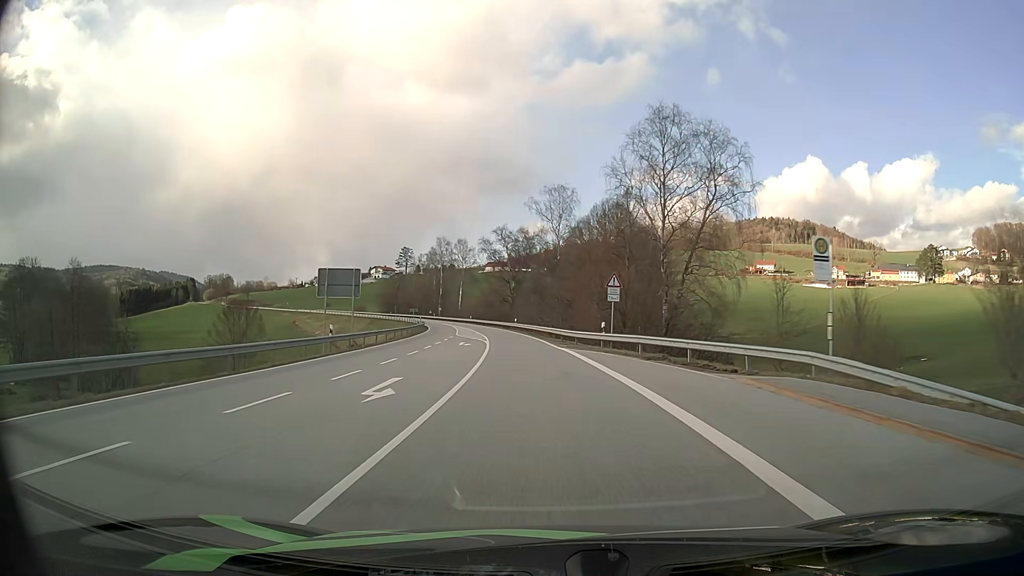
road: secondary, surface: asphalt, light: Day
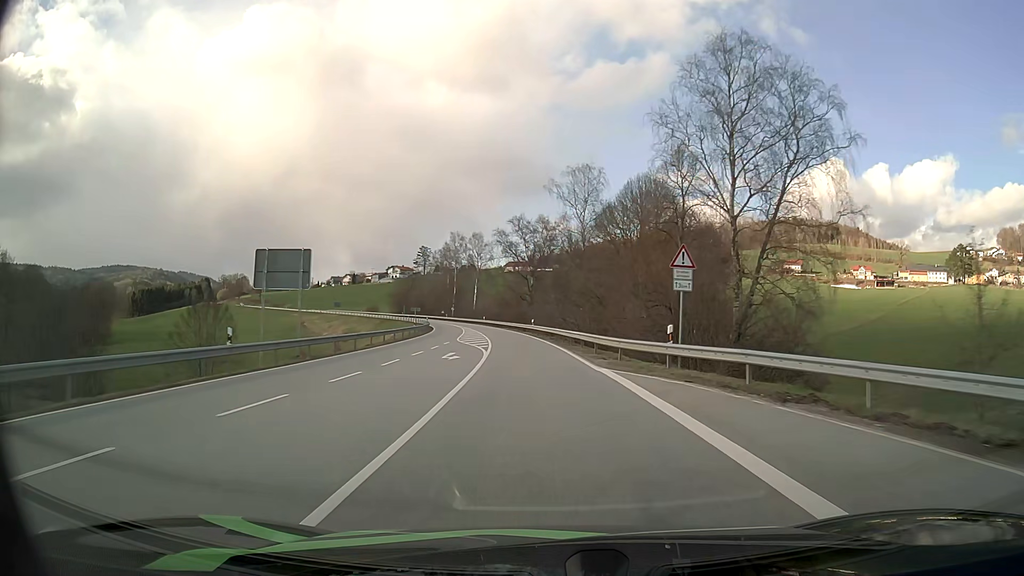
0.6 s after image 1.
(-0.2, +12.7) m; -2°
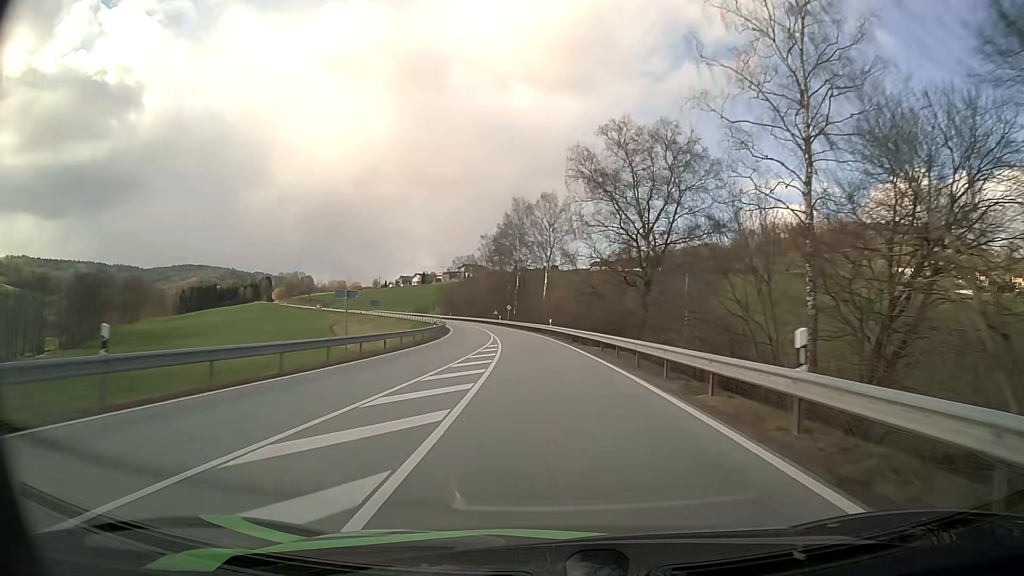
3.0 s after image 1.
(-3.3, +50.3) m; -7°
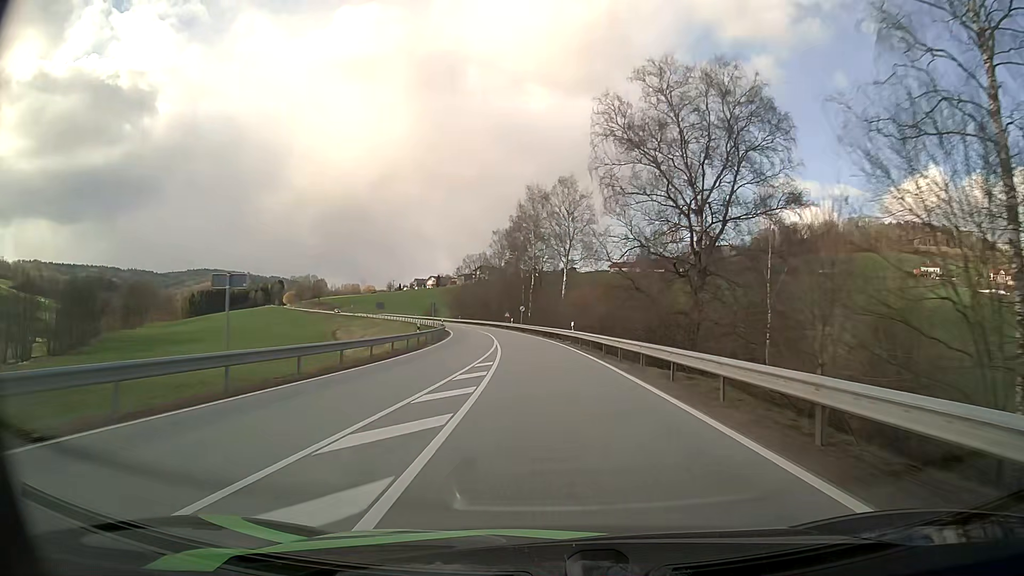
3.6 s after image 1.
(-0.2, +12.6) m; -1°
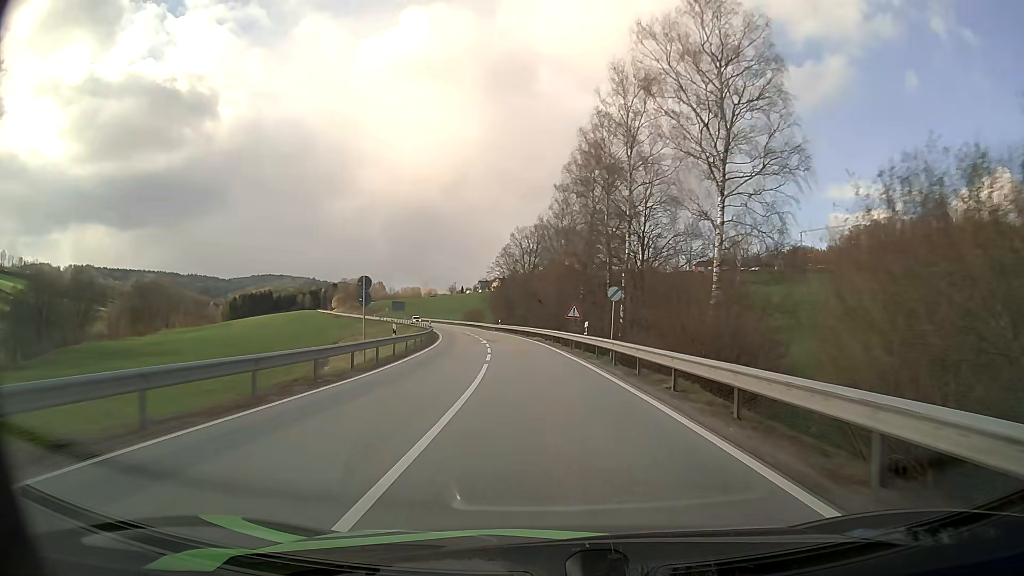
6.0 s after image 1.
(-2.6, +49.8) m; -6°
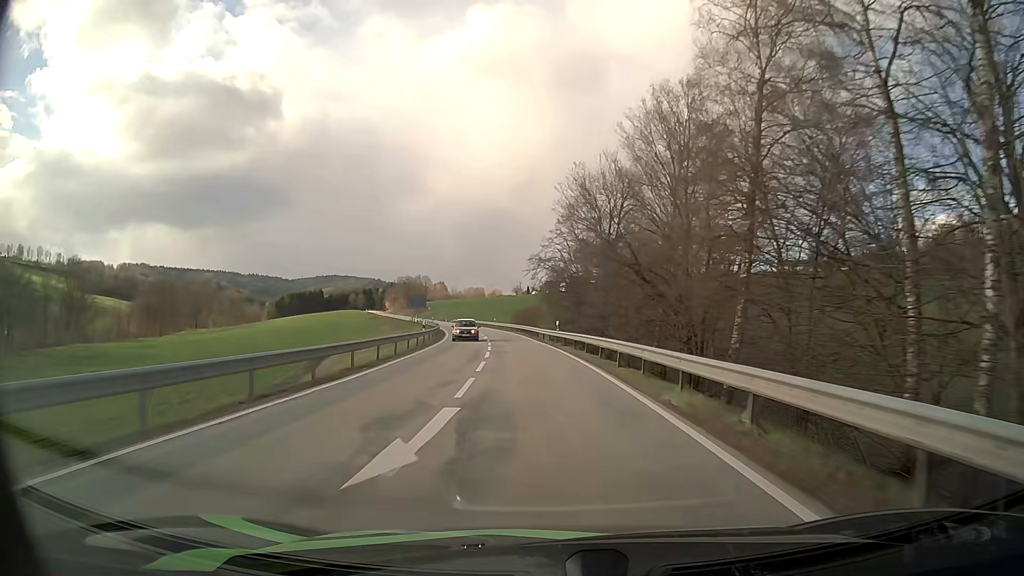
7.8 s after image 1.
(-1.8, +36.8) m; -6°
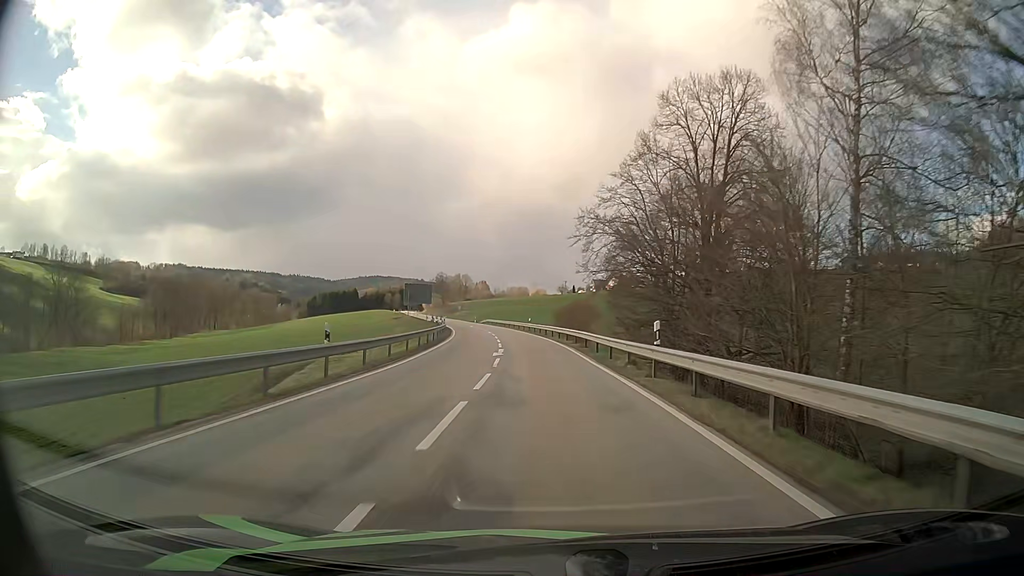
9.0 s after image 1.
(-0.8, +24.3) m; -4°
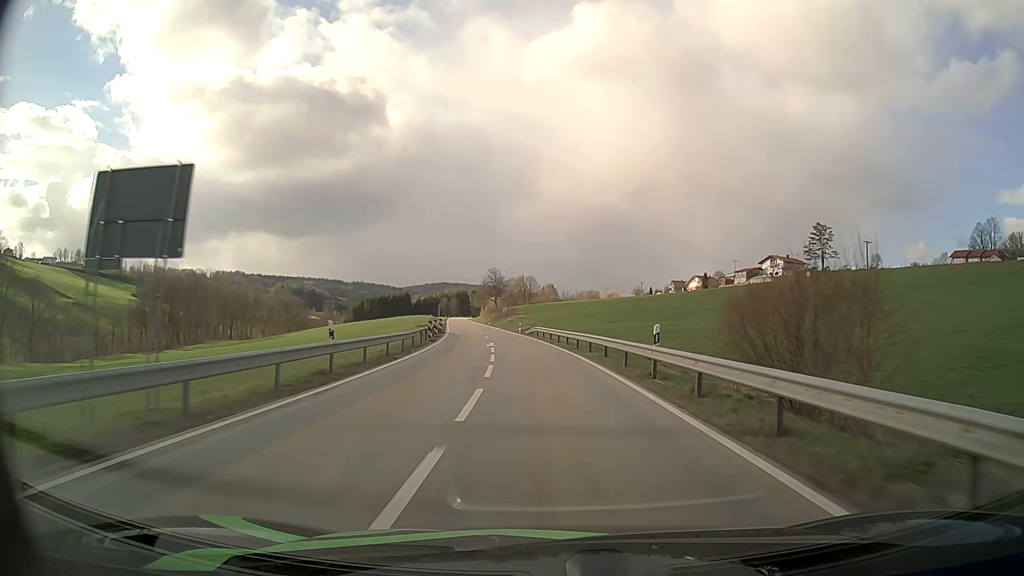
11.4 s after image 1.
(-2.7, +47.9) m; -6°
(0, +10) (0, +20) (-1, +30) (-2, +40) (-3, +50) (-4, +60) (-6, +70) (-7, +80) (-9, +89) (-10, +99) m
